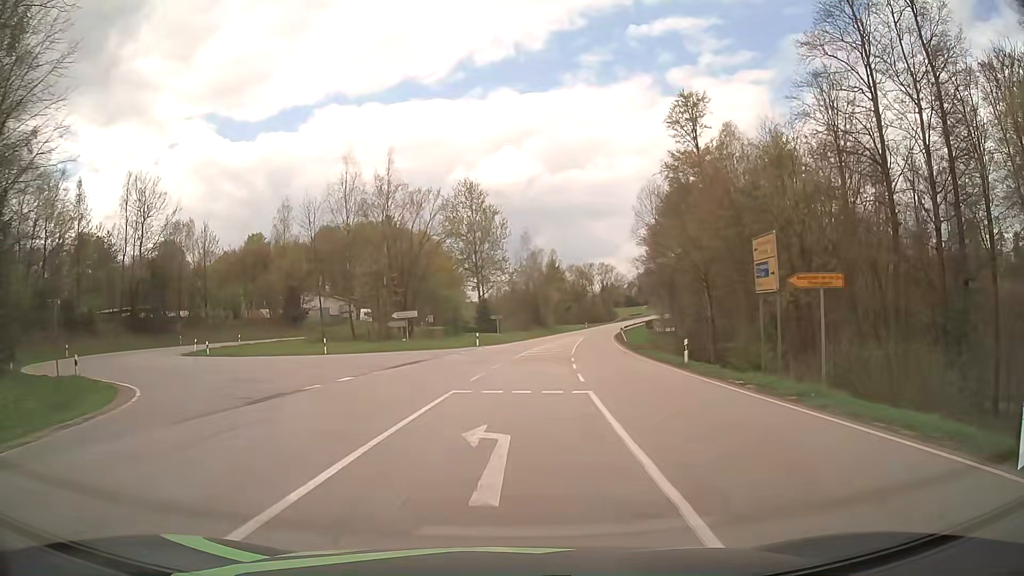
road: secondary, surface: asphalt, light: Day
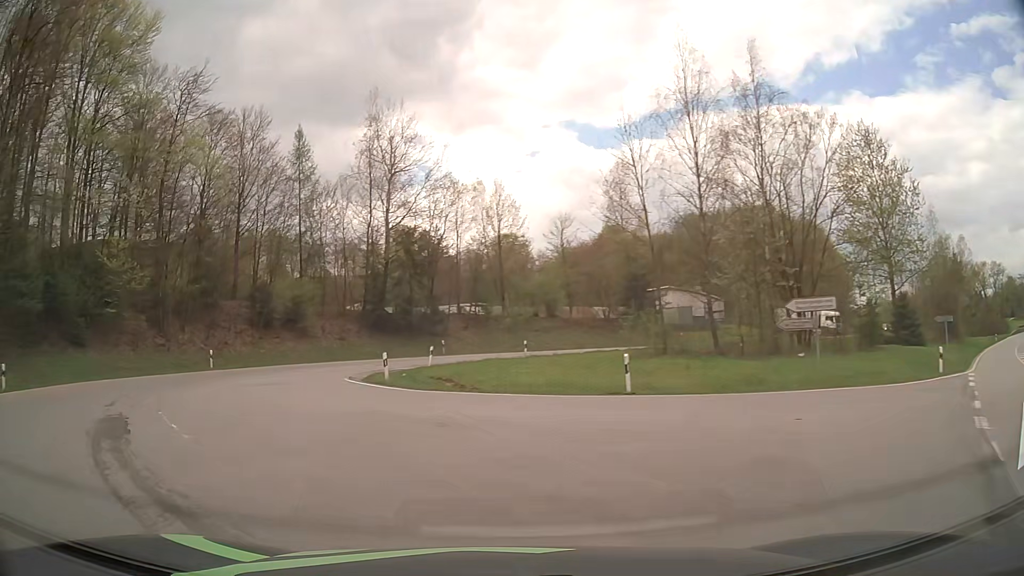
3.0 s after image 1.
(-3.9, +25.8) m; -32°
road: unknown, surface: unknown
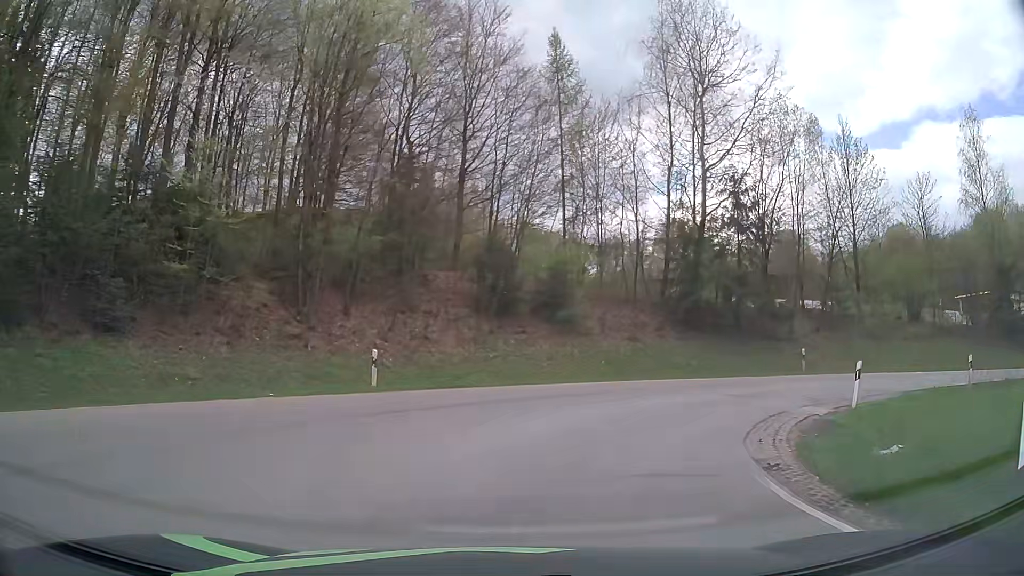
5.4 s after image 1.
(-5.7, +19.0) m; -22°
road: tertiary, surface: asphalt
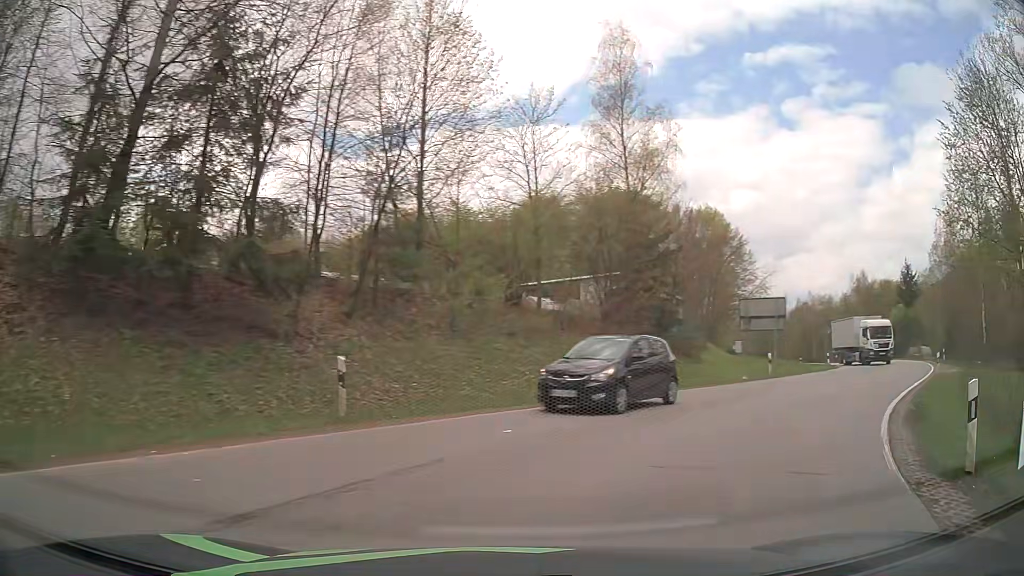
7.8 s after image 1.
(+5.3, +16.4) m; +44°
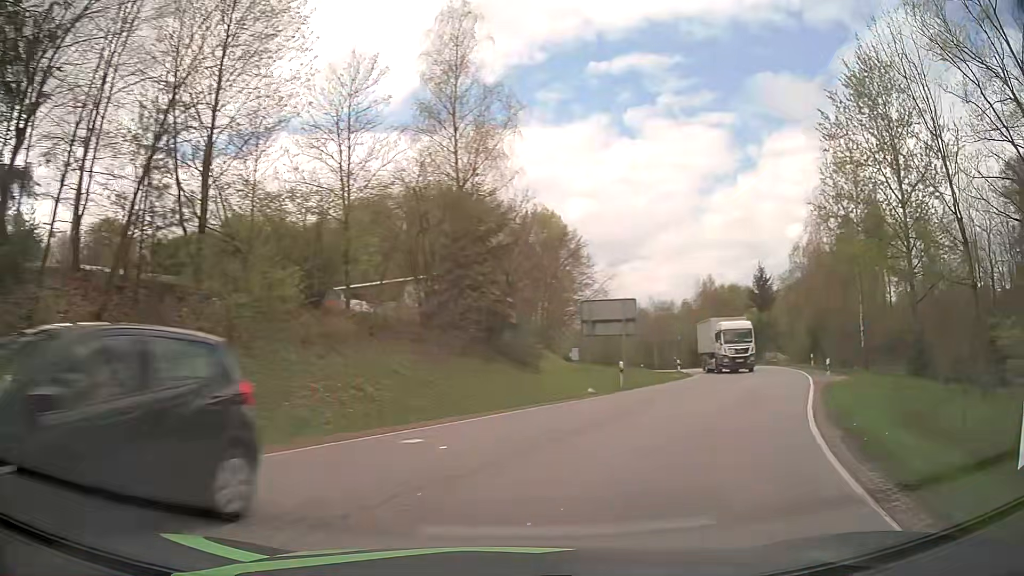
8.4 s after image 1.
(+0.5, +4.3) m; +14°
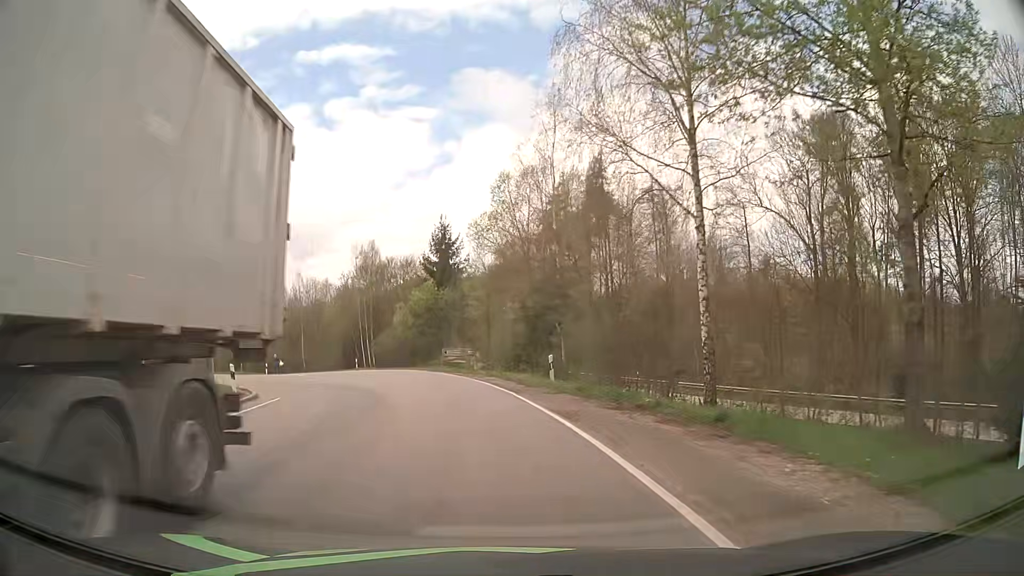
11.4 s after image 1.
(+10.6, +26.4) m; +28°
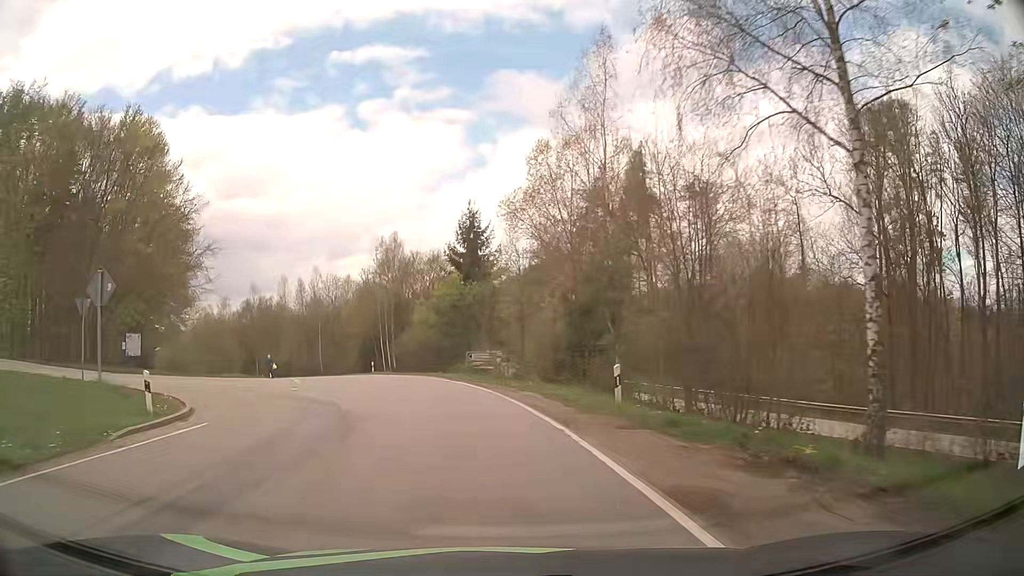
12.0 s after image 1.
(-0.2, +7.2) m; -3°
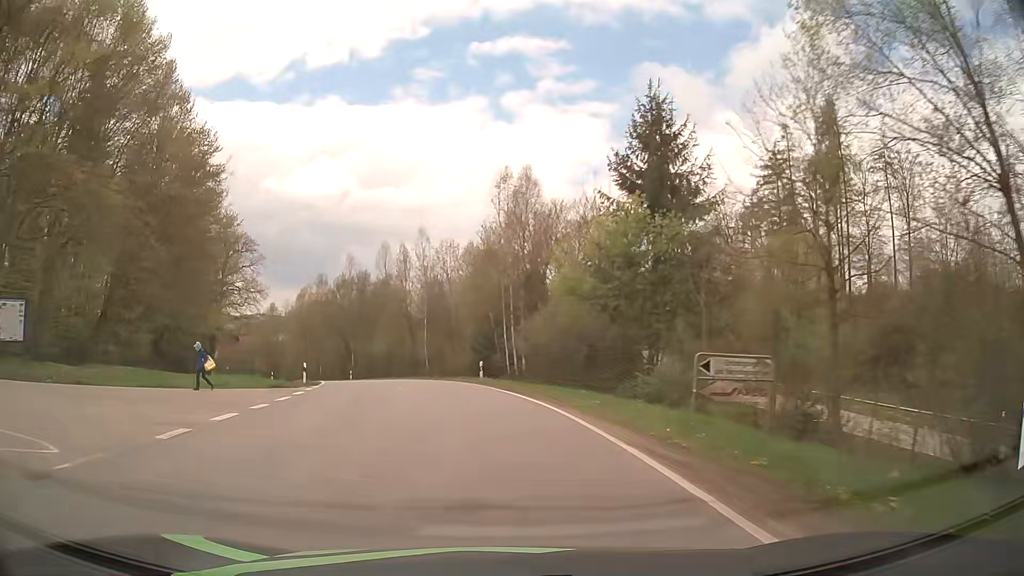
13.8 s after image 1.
(-2.5, +23.4) m; -12°
(0, +10) (-2, +20) (-3, +30) (-6, +39) (-9, +49) (-14, +58) (-18, +67) (-23, +75) (-28, +84) (-33, +93) m
